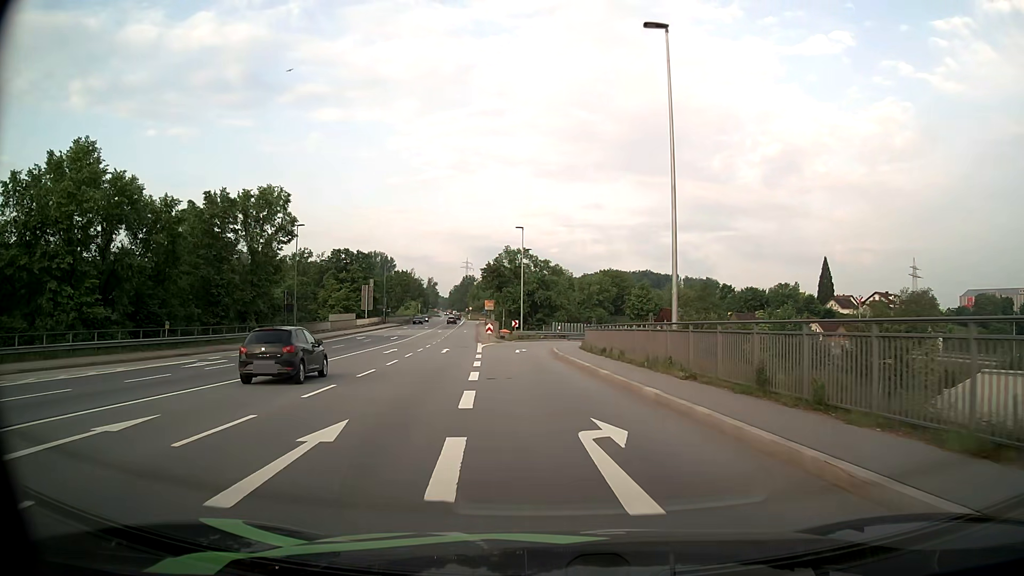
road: primary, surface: asphalt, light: Day
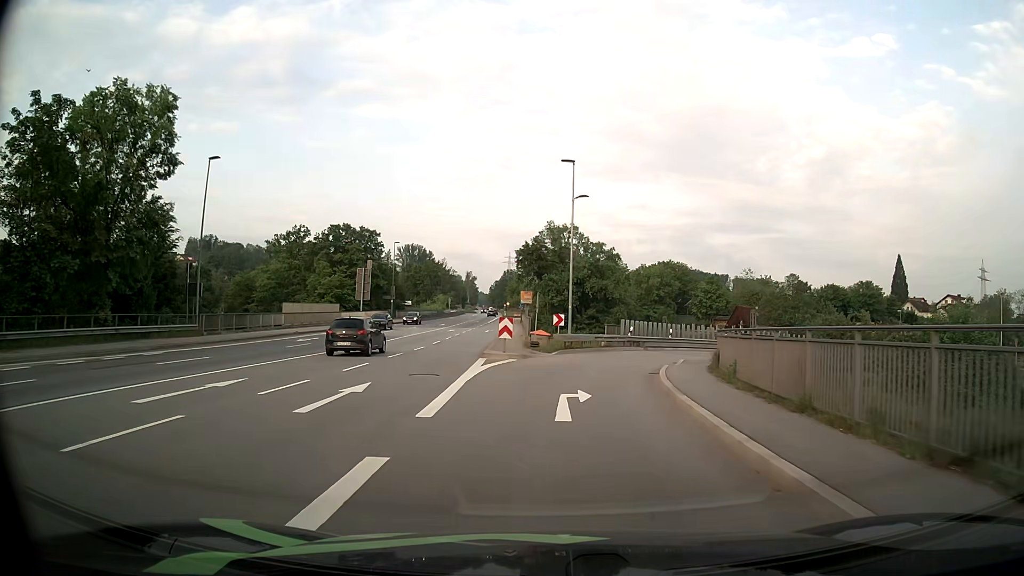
(-1.1, +25.8) m; -4°
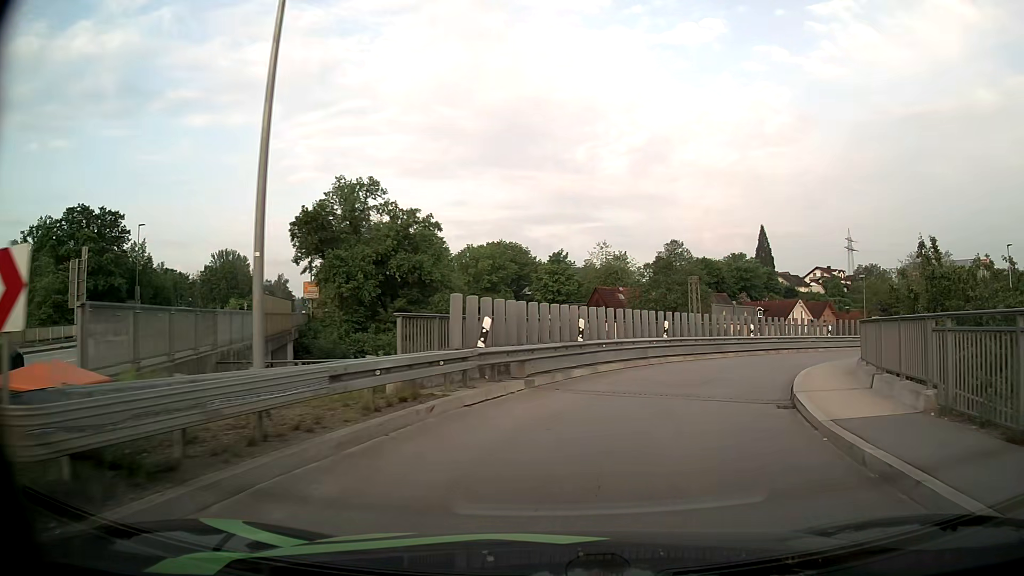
(+2.4, +27.1) m; +15°
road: primary_link
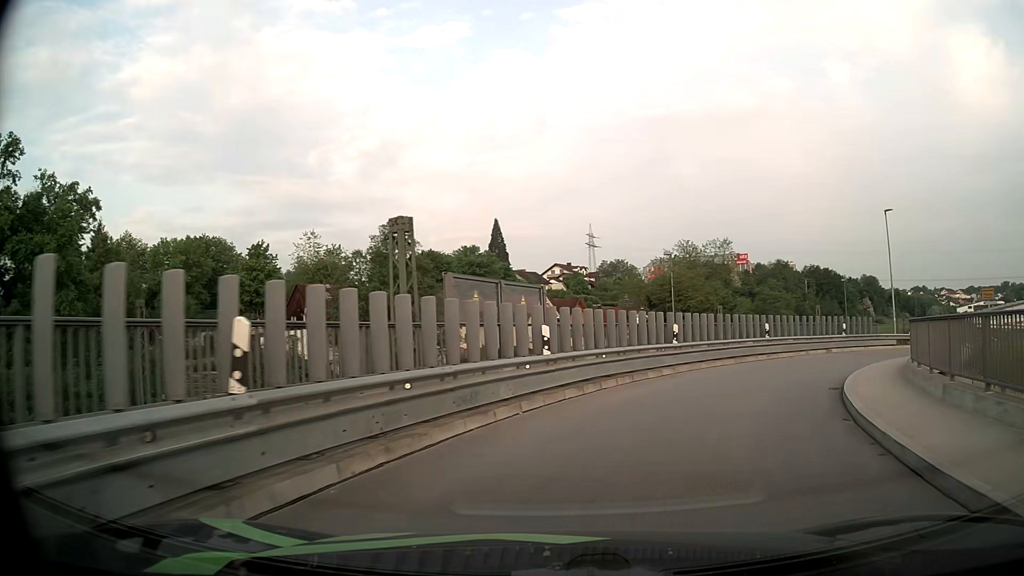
(+3.5, +17.9) m; +23°
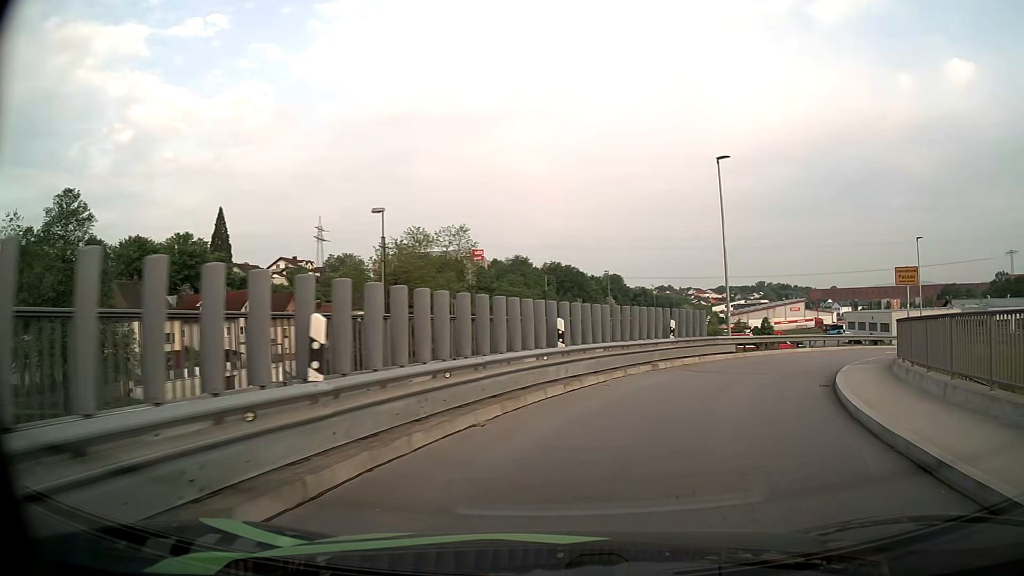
(+2.6, +13.9) m; +22°
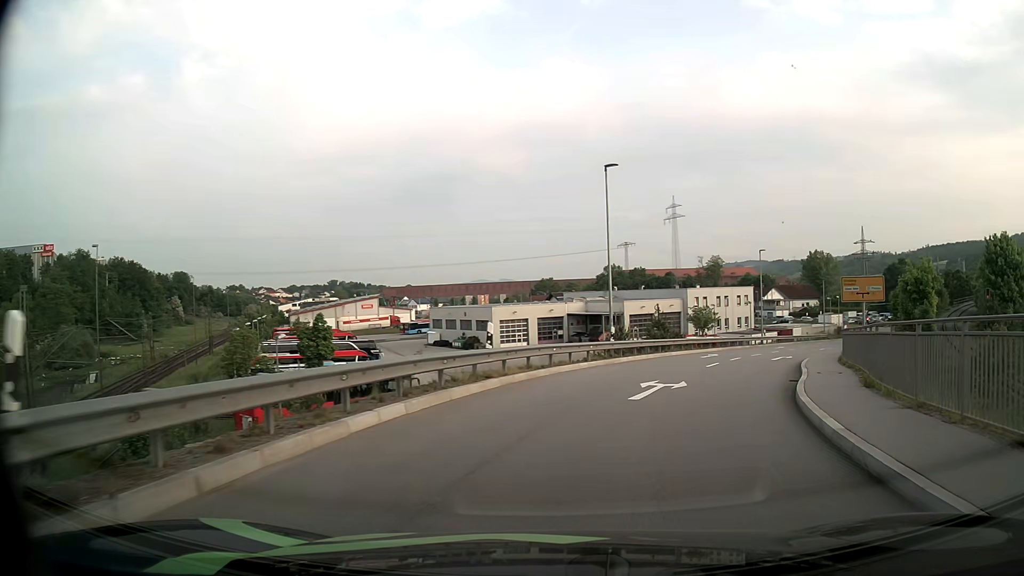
(+8.3, +23.5) m; +36°
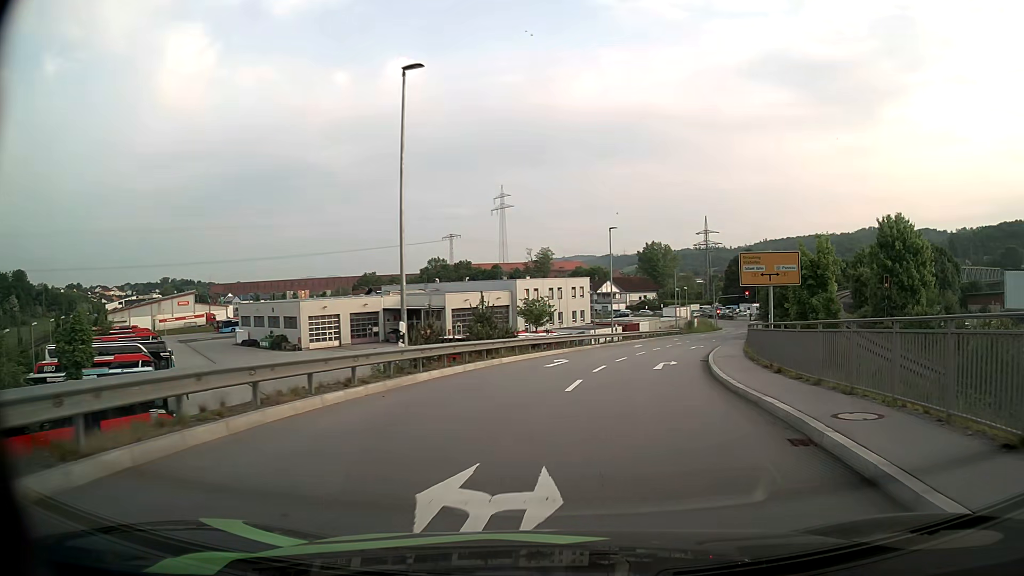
(+1.4, +10.9) m; +15°
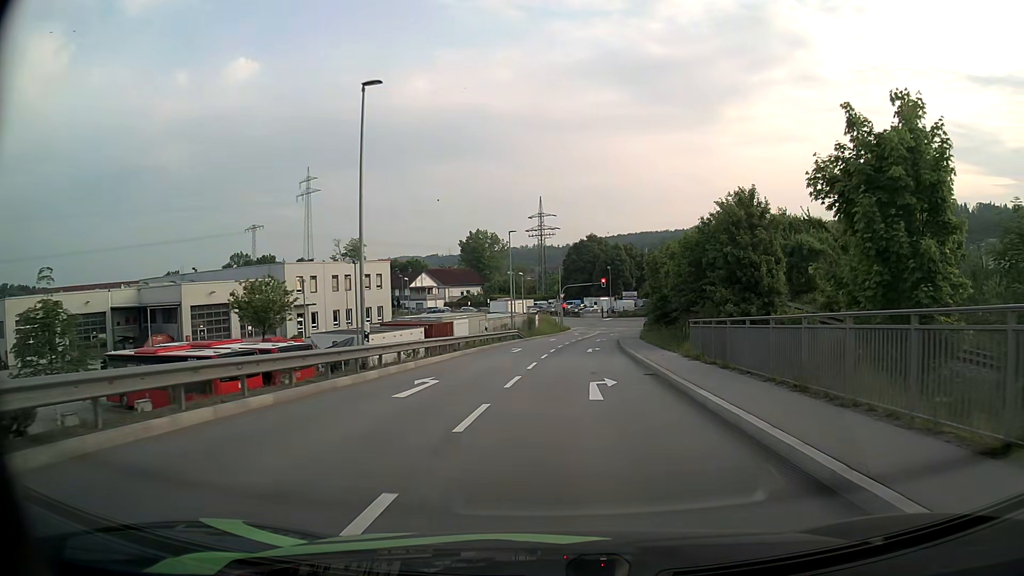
(+4.3, +29.4) m; +14°
(0, +10) (+1, +20) (+1, +30) (+2, +40) (+3, +50) (+5, +60) (+6, +70) (+8, +80) (+13, +88) (+23, +88) m
